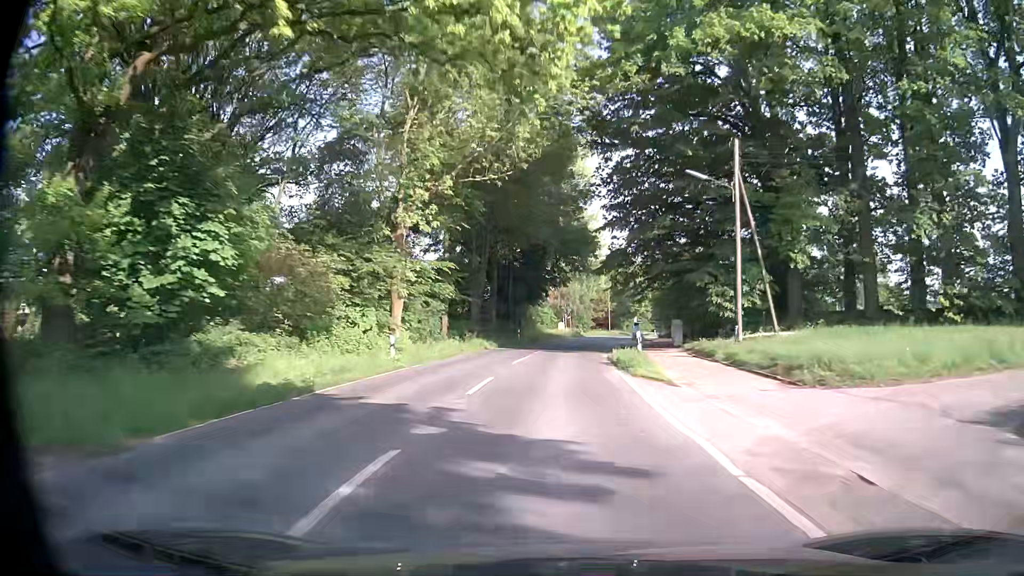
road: tertiary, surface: asphalt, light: Day
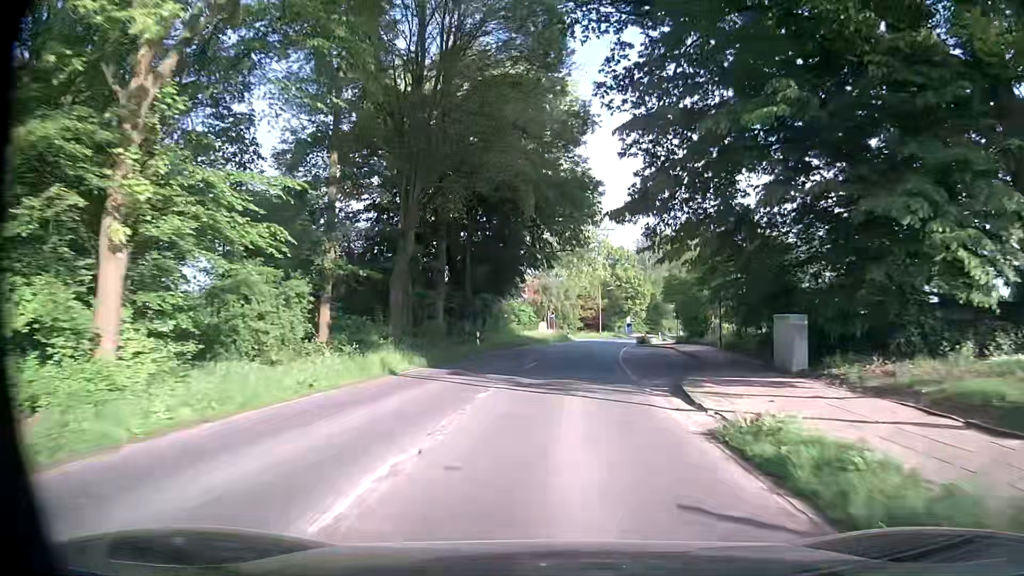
(+0.1, +20.3) m; +1°
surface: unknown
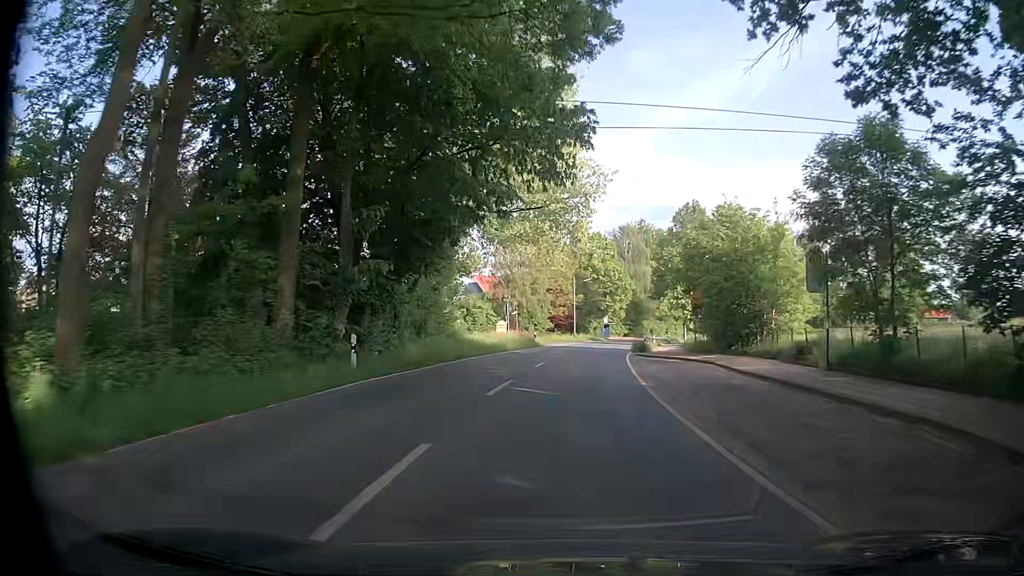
(+0.3, +18.6) m; +3°
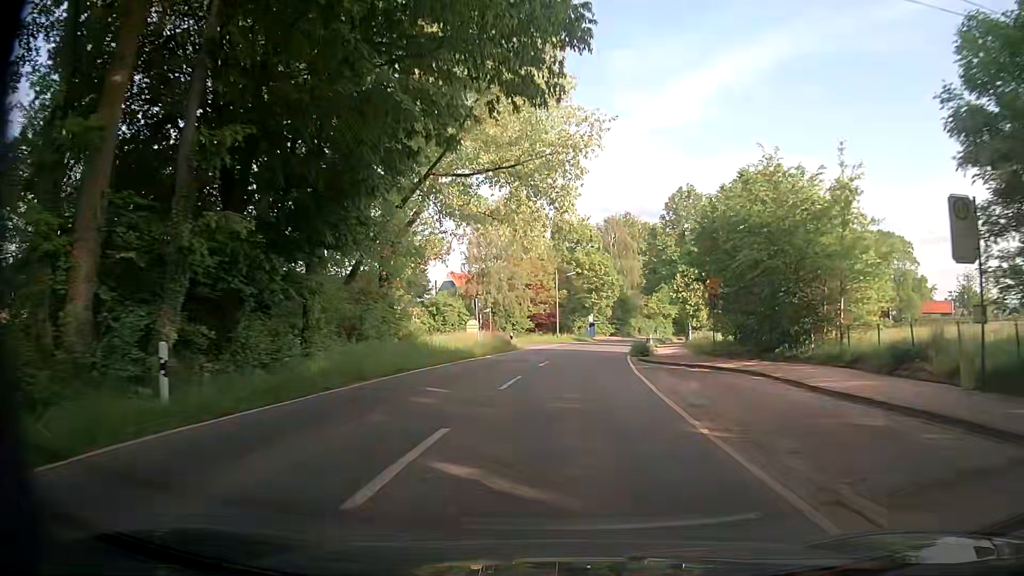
(+0.1, +8.7) m; +2°
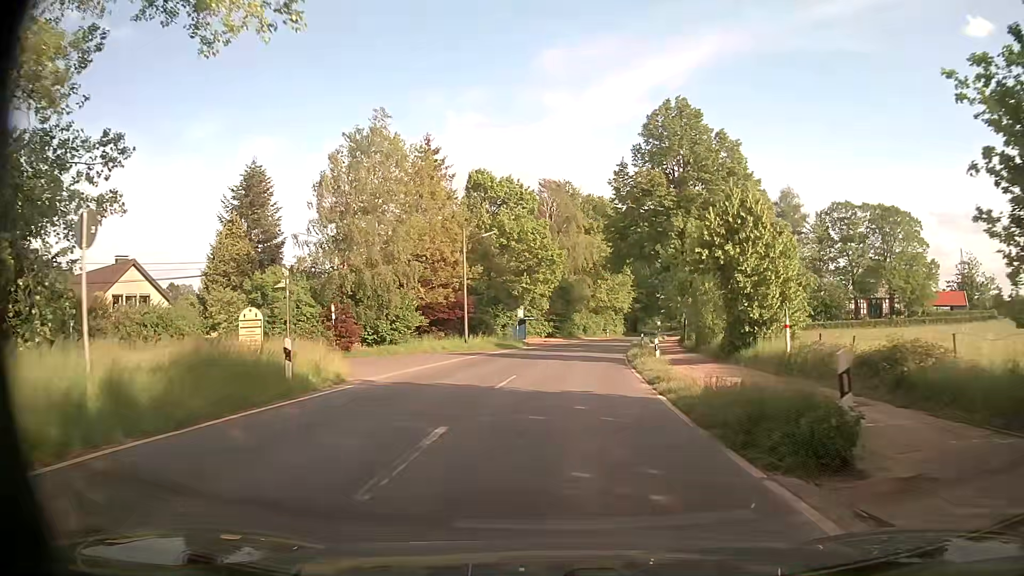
(+1.5, +29.1) m; +6°
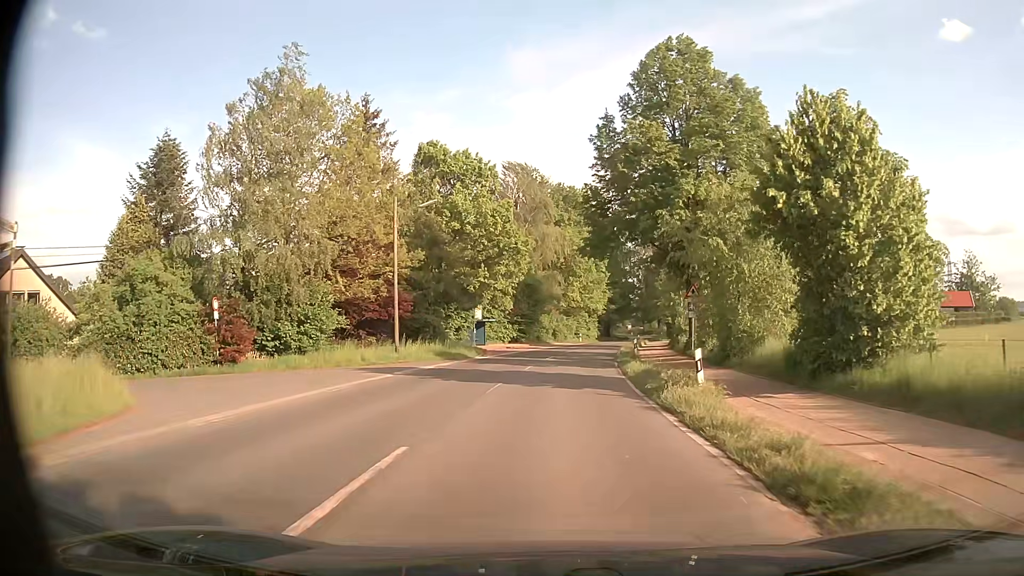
(+0.3, +11.3) m; +3°
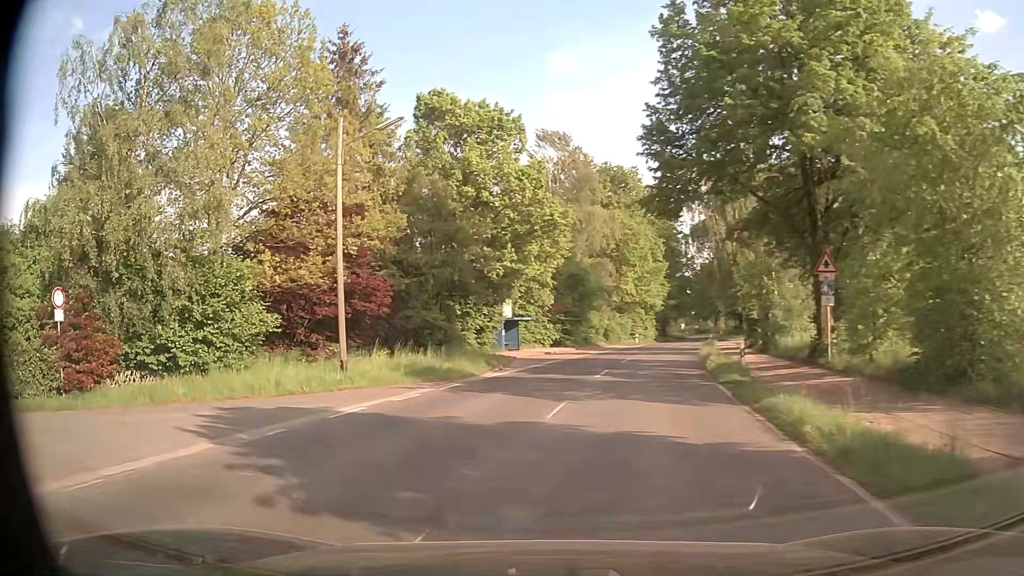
(+0.1, +12.8) m; -3°
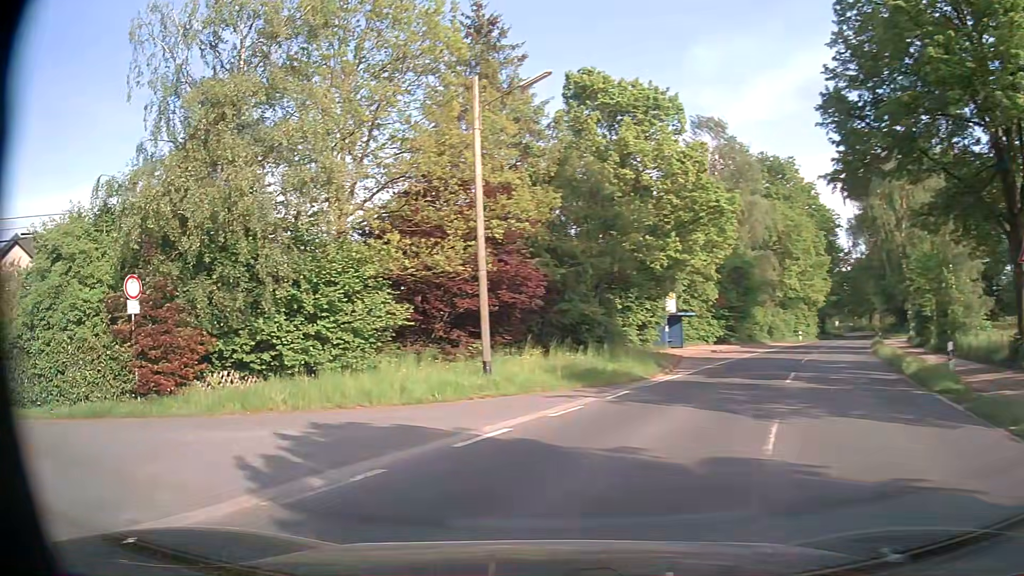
(-0.3, +3.2) m; -13°
